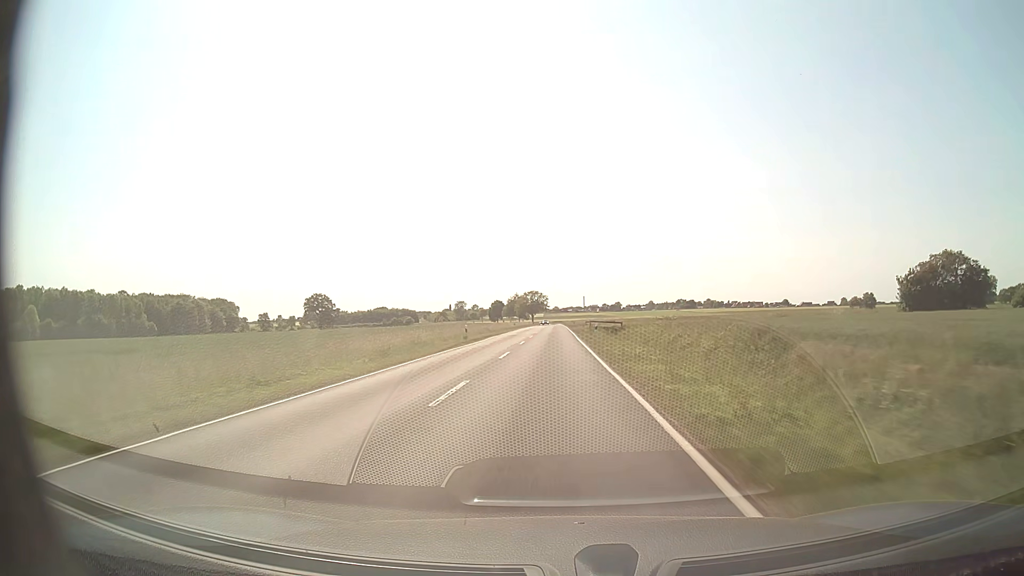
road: secondary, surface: asphalt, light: Day
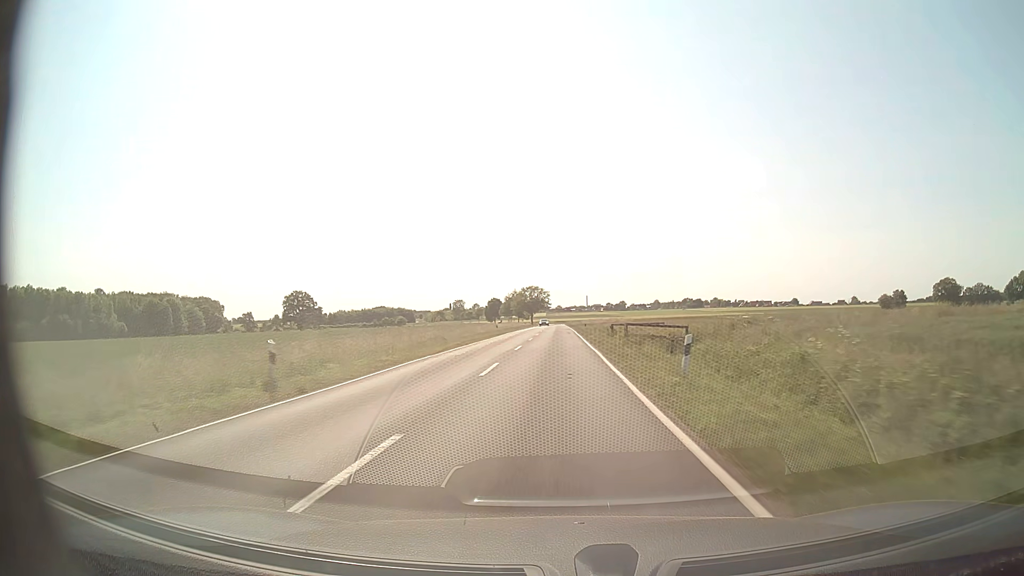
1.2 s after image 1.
(-0.1, +30.6) m; 0°
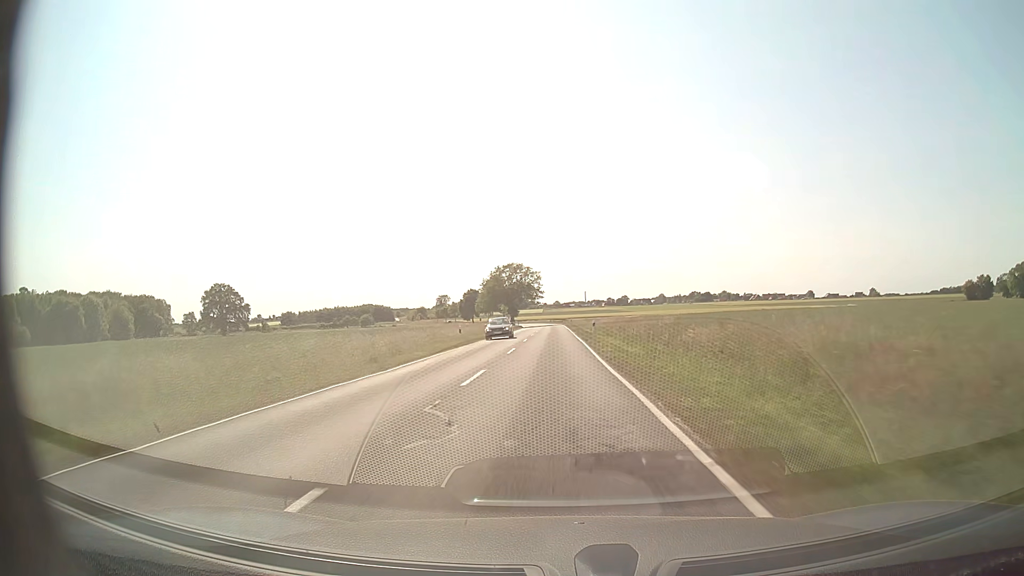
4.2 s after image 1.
(+0.3, +74.4) m; 0°
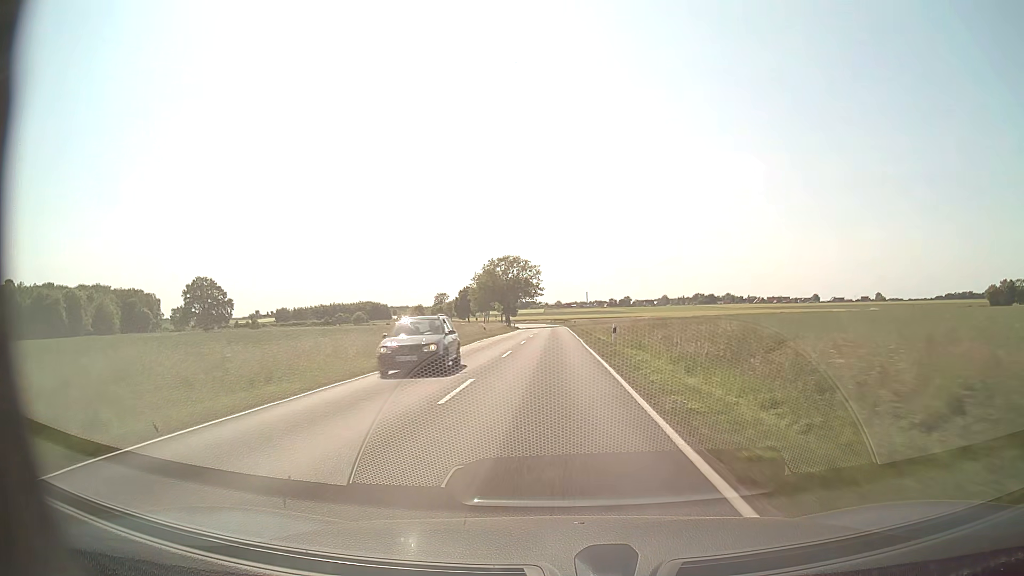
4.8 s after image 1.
(-0.1, +14.6) m; 0°
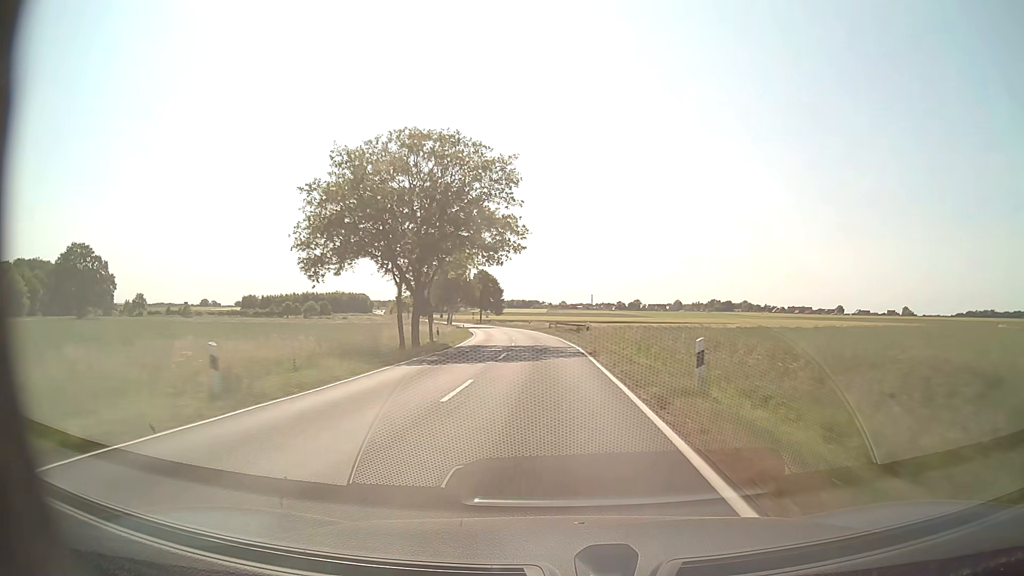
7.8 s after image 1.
(-0.1, +71.5) m; 0°
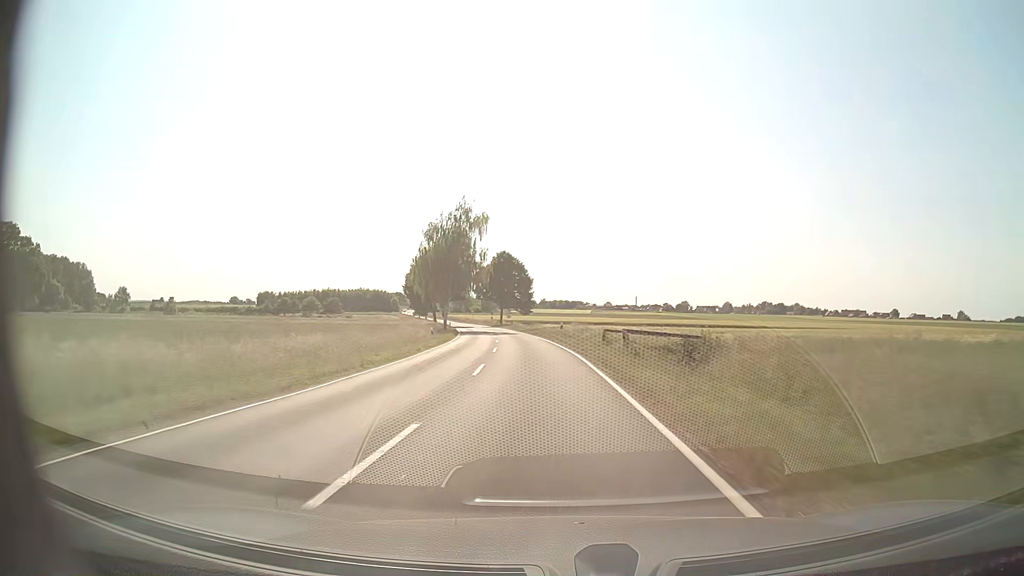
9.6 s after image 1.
(-0.7, +42.5) m; -3°
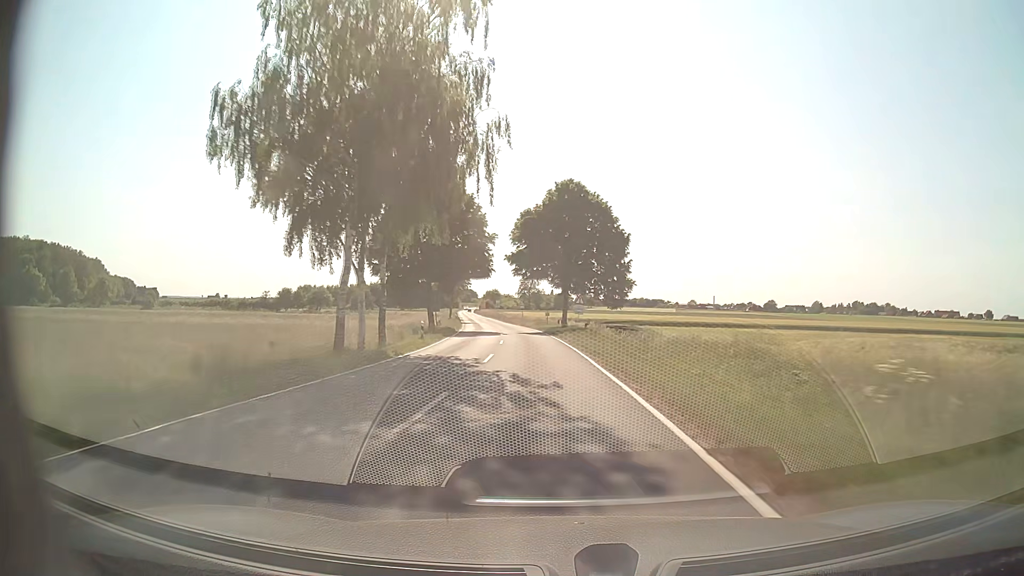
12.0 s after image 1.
(-3.4, +57.2) m; -6°
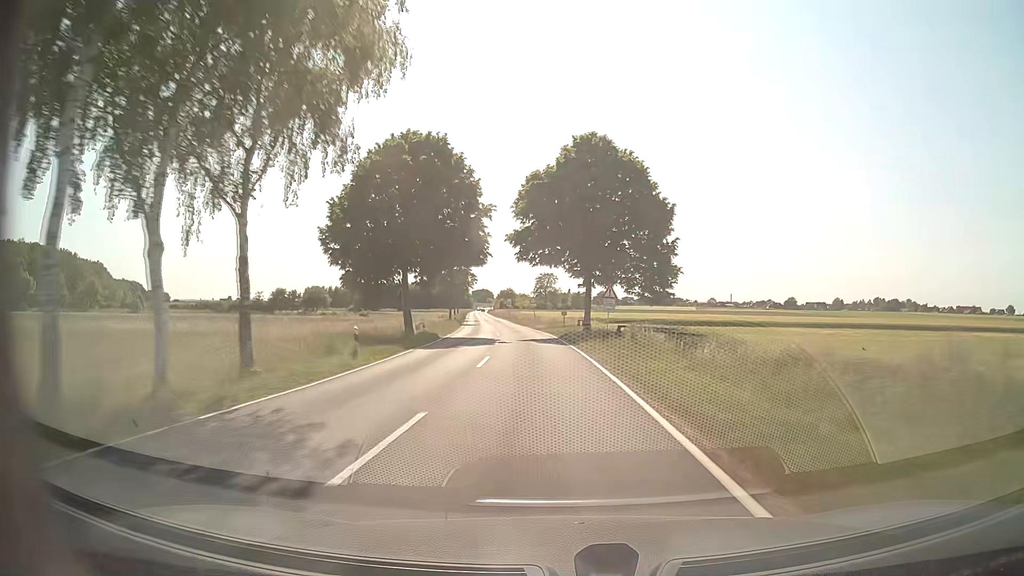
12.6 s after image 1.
(-0.2, +14.4) m; -1°
(0, +10) (0, +20) (-1, +30) (-2, +40) (-3, +50) (-4, +60) (-5, +70) (-6, +80) (-8, +90) (-9, +100) m
